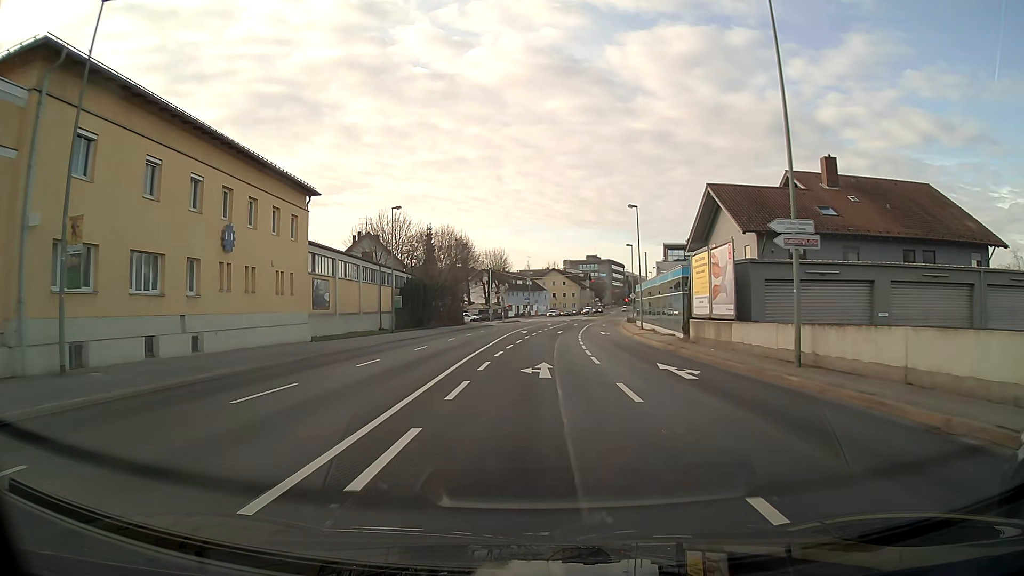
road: primary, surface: asphalt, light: Day
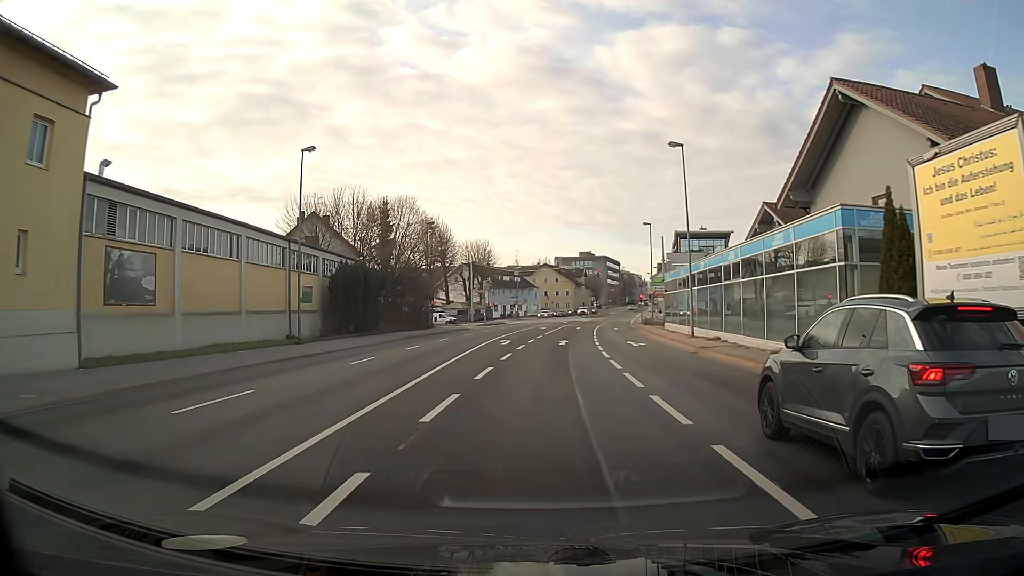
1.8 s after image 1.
(+0.1, +20.4) m; +1°
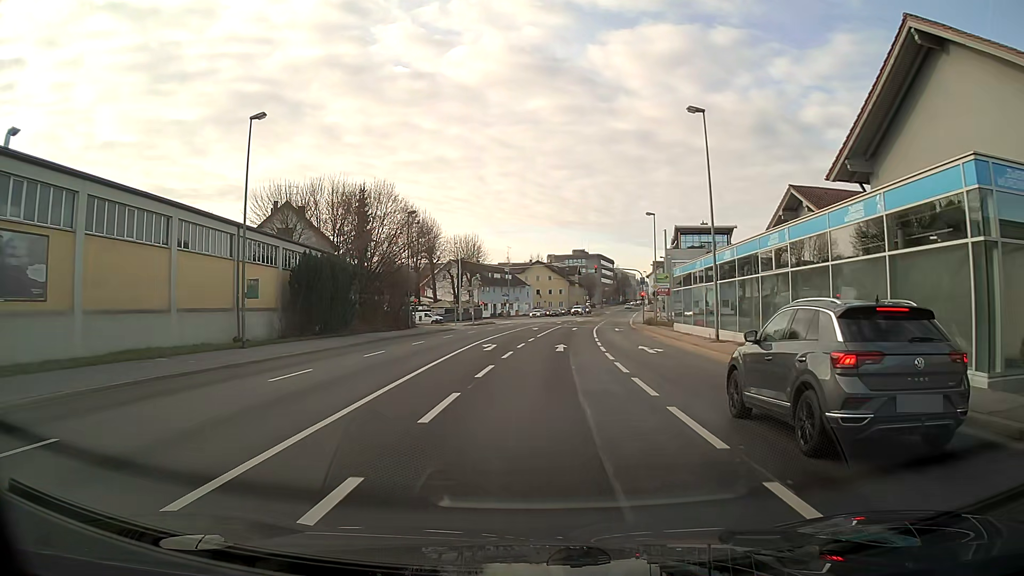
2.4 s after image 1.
(0.0, +6.2) m; +1°
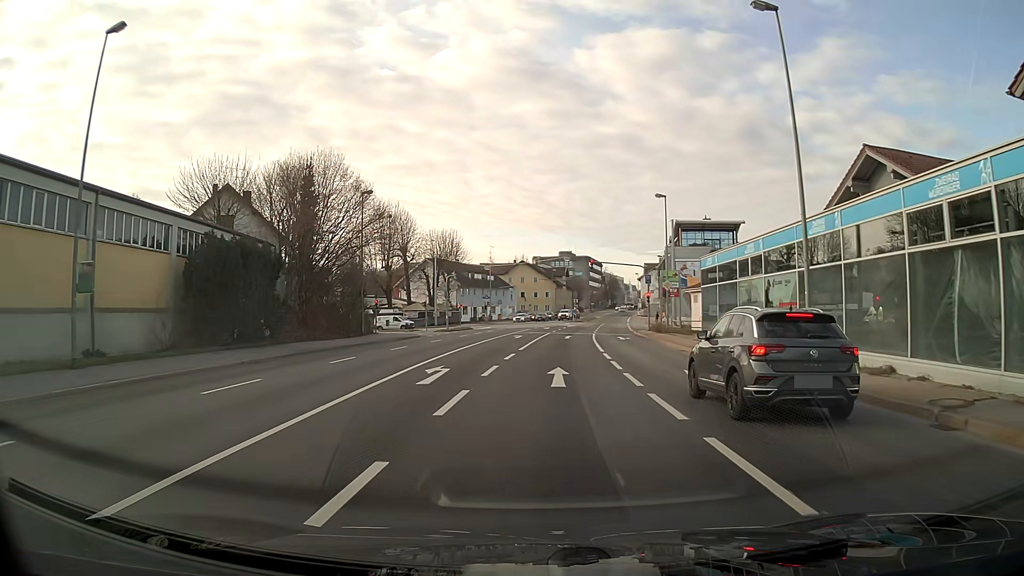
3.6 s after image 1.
(+0.1, +11.3) m; +1°
